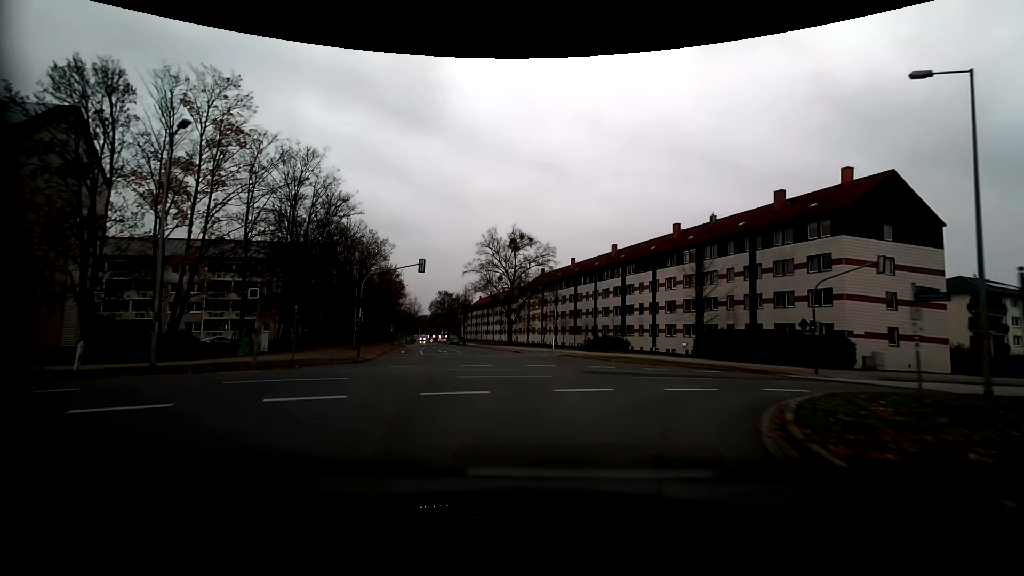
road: residential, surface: asphalt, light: Day
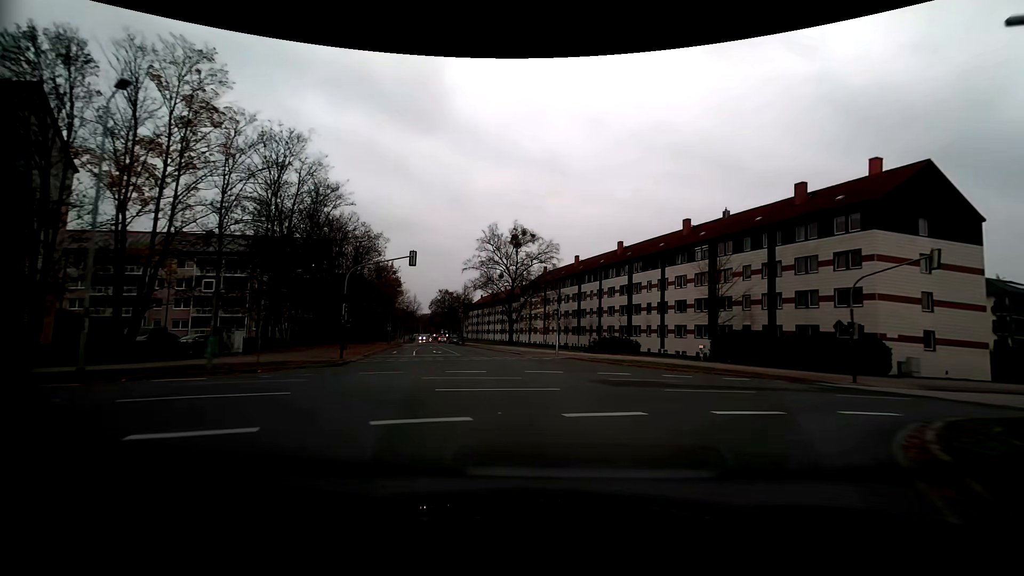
(0.0, +3.4) m; 0°
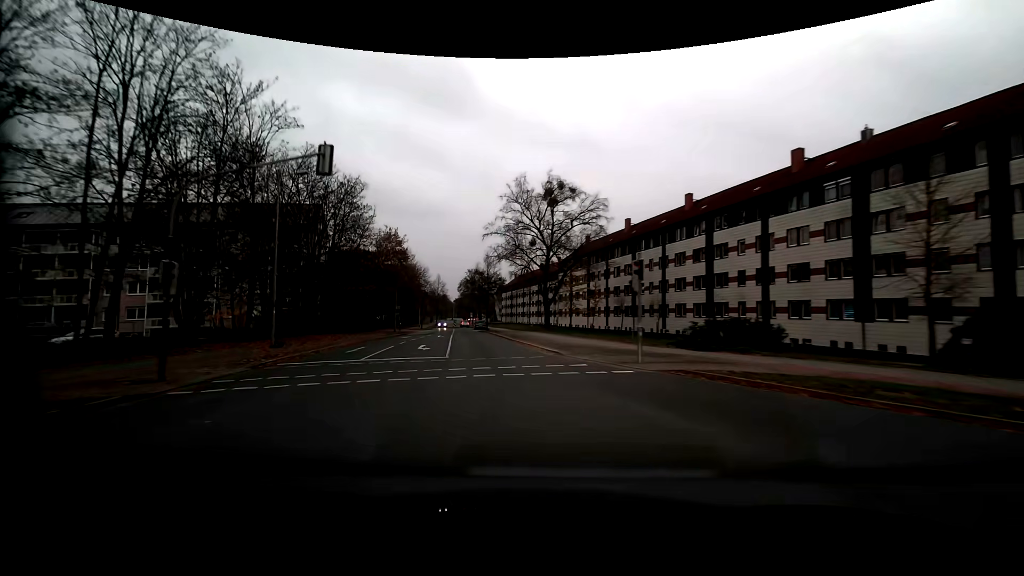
(-0.6, +17.8) m; -5°
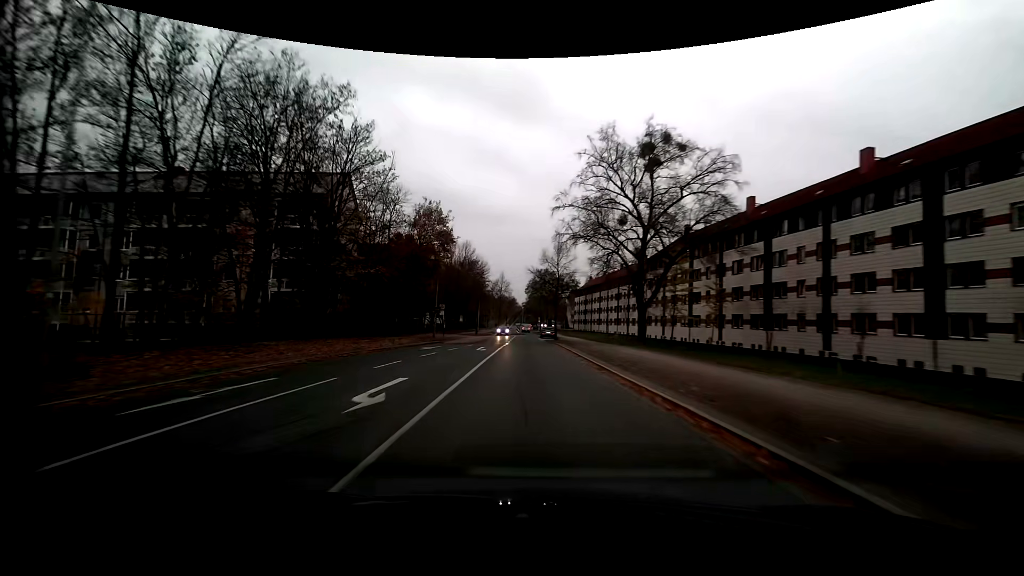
(-1.3, +17.3) m; -9°
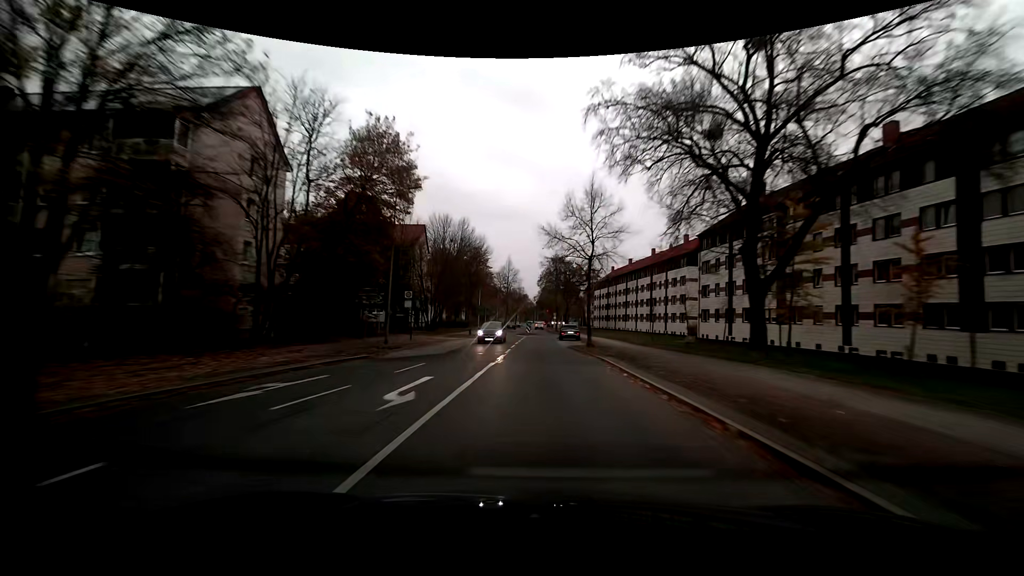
(-0.1, +20.0) m; -1°
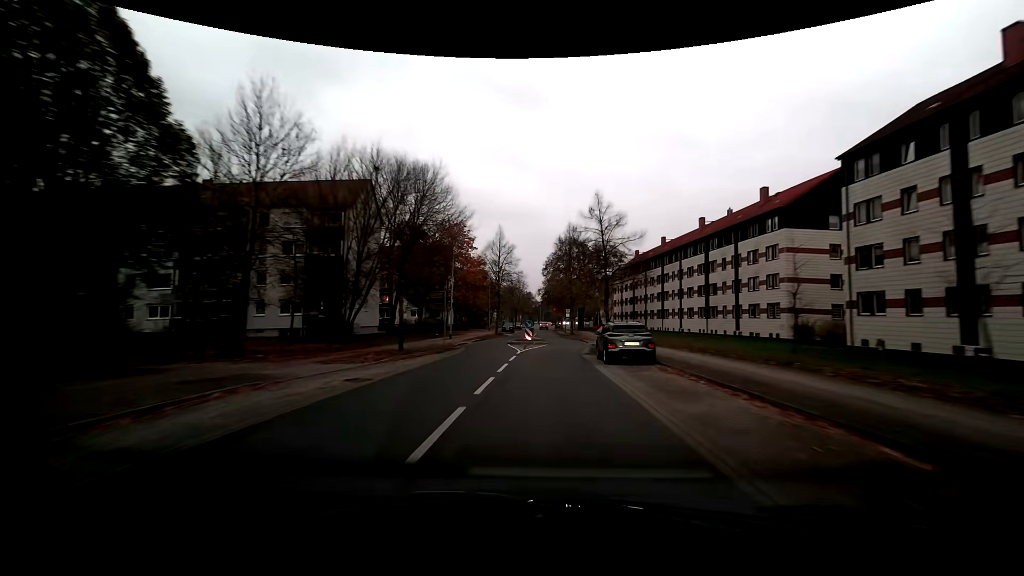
(-0.1, +27.9) m; 0°
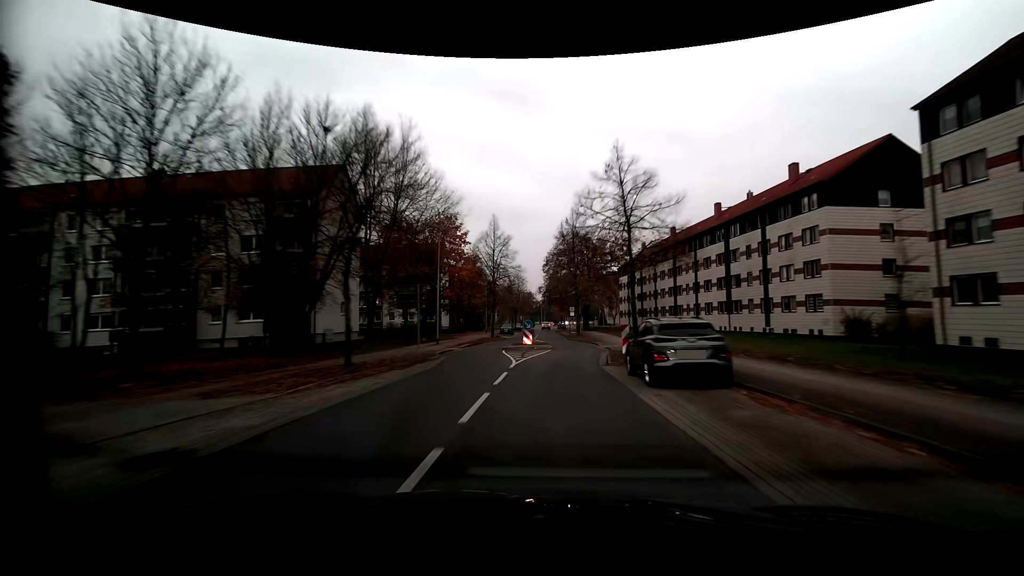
(-0.1, +7.0) m; 0°
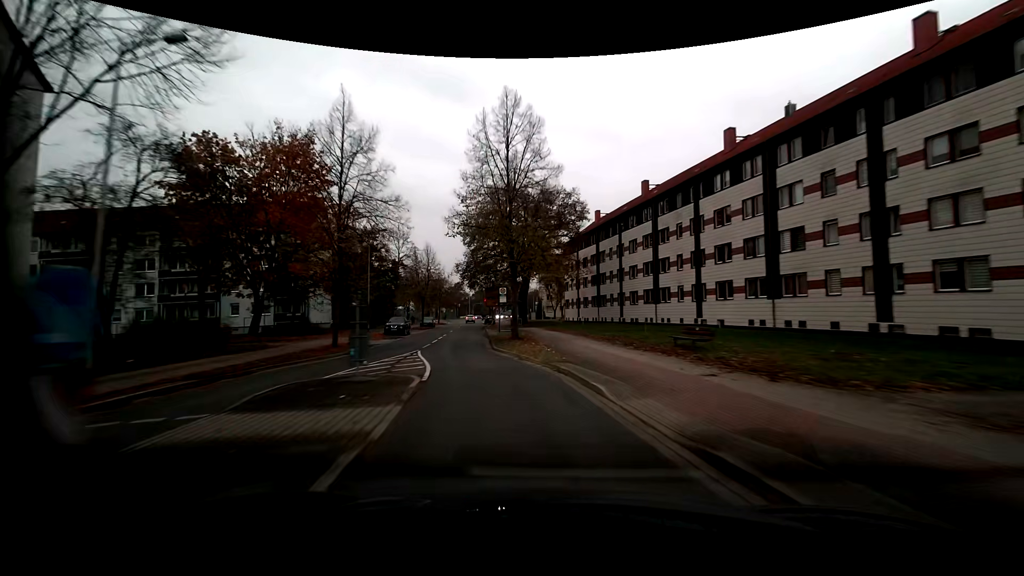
(+1.4, +26.4) m; +7°
(-1, +10) (-3, +20) (-5, +30) (-6, +39) (-7, +49) (-8, +59) (-9, +69) (-10, +79) (-11, +89) (-13, +99) m
